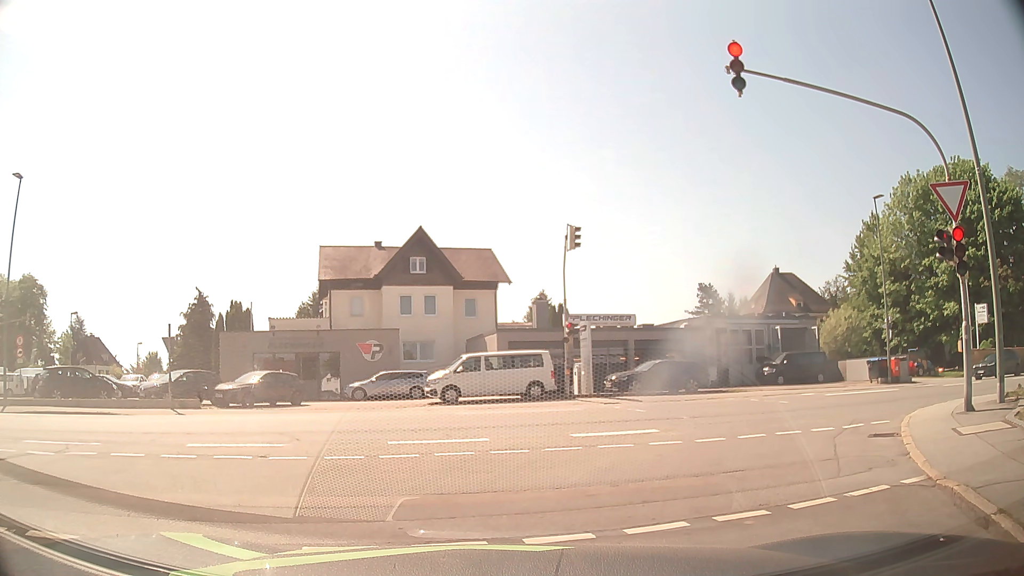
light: Day
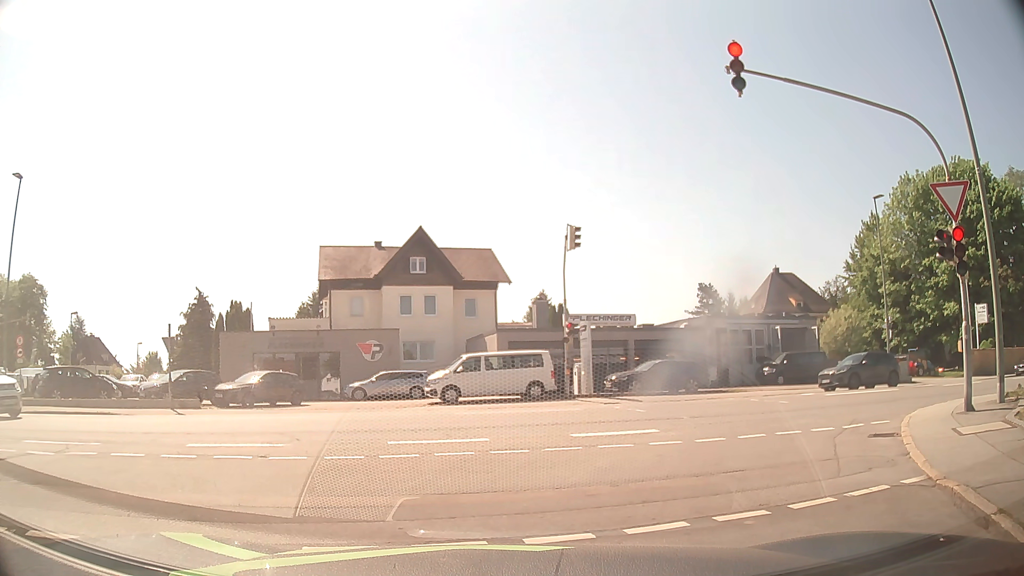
(0.0, 0.0) m; 0°
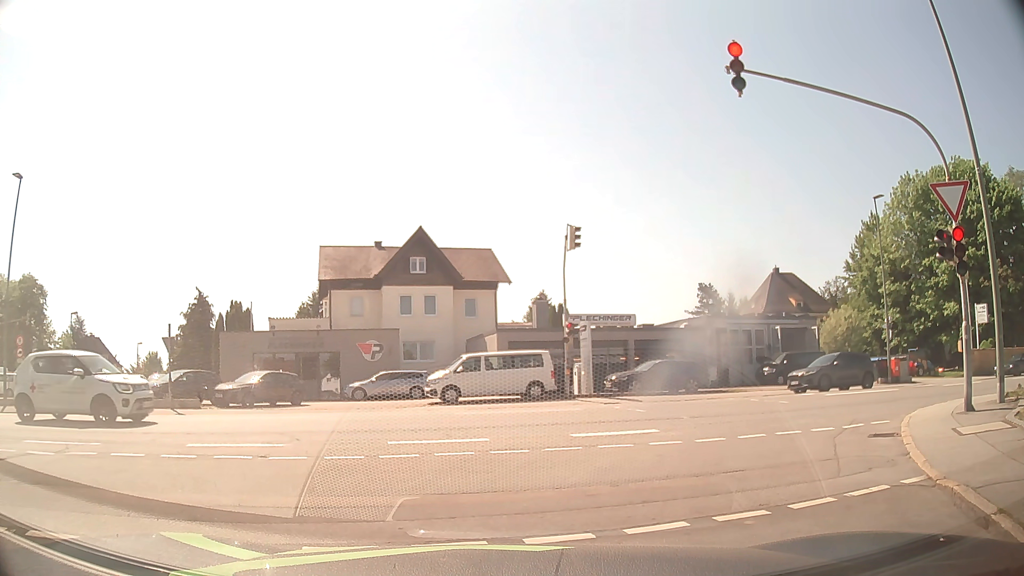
(0.0, 0.0) m; 0°
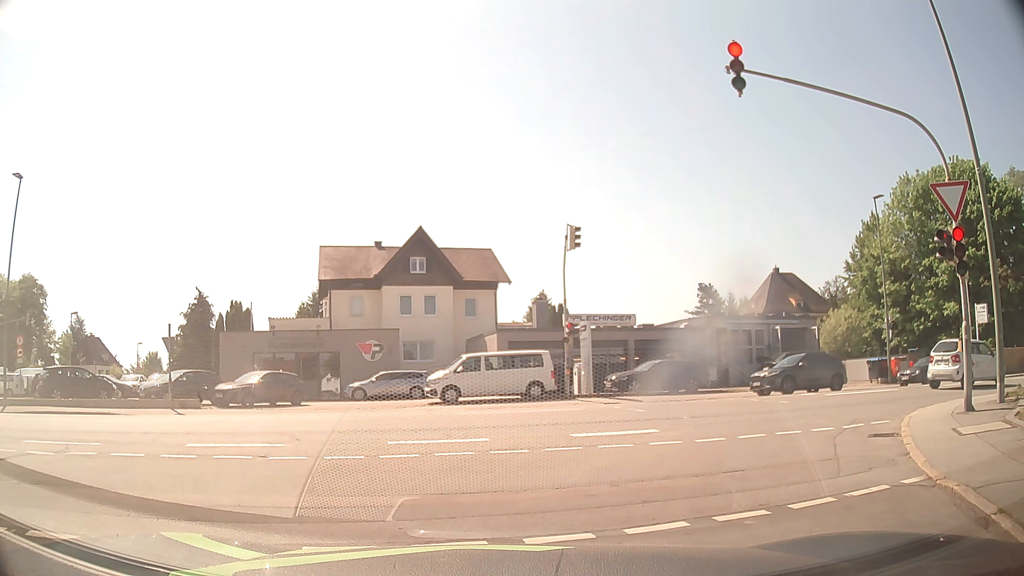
(0.0, 0.0) m; 0°
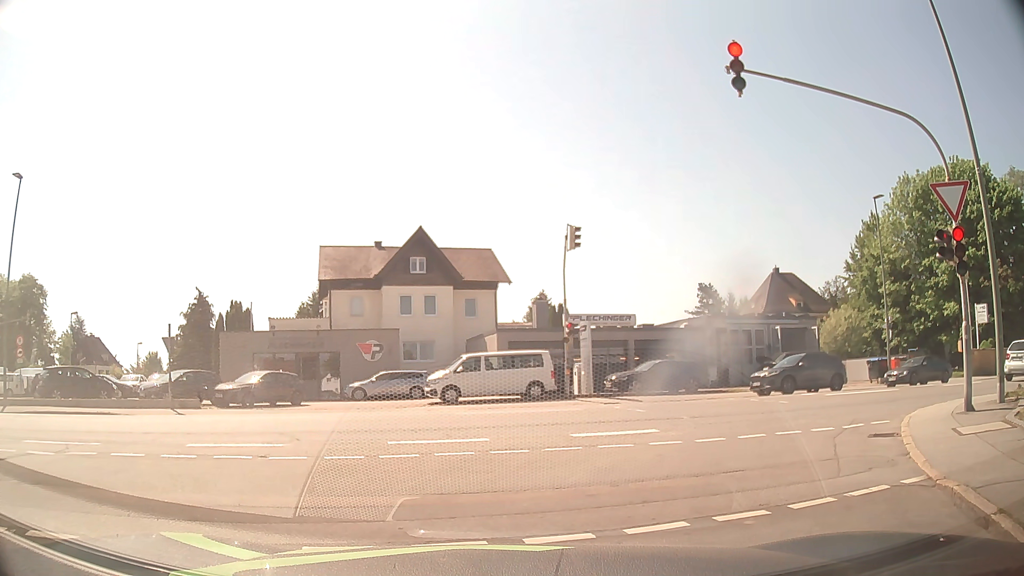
(0.0, 0.0) m; 0°
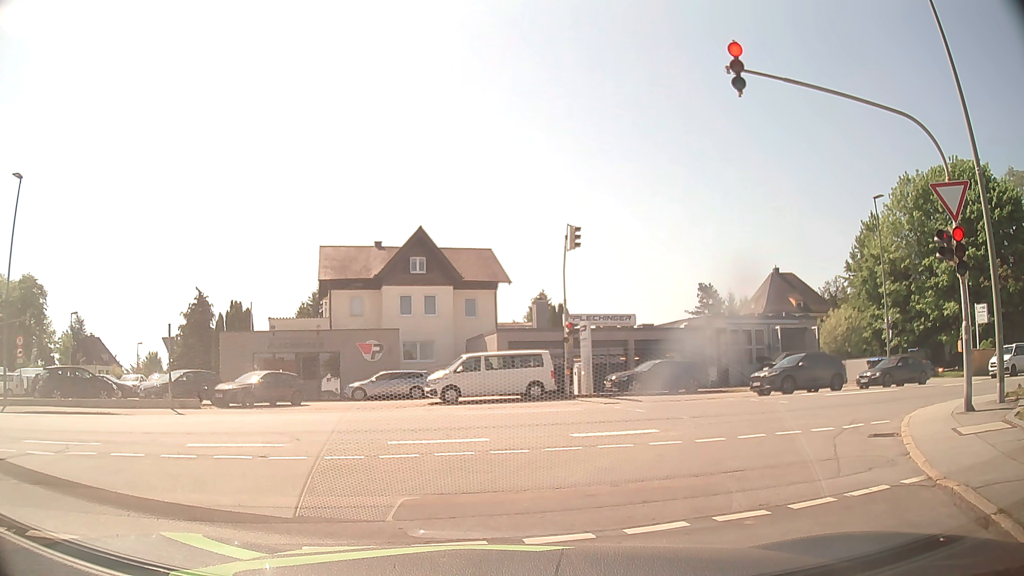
(0.0, 0.0) m; 0°
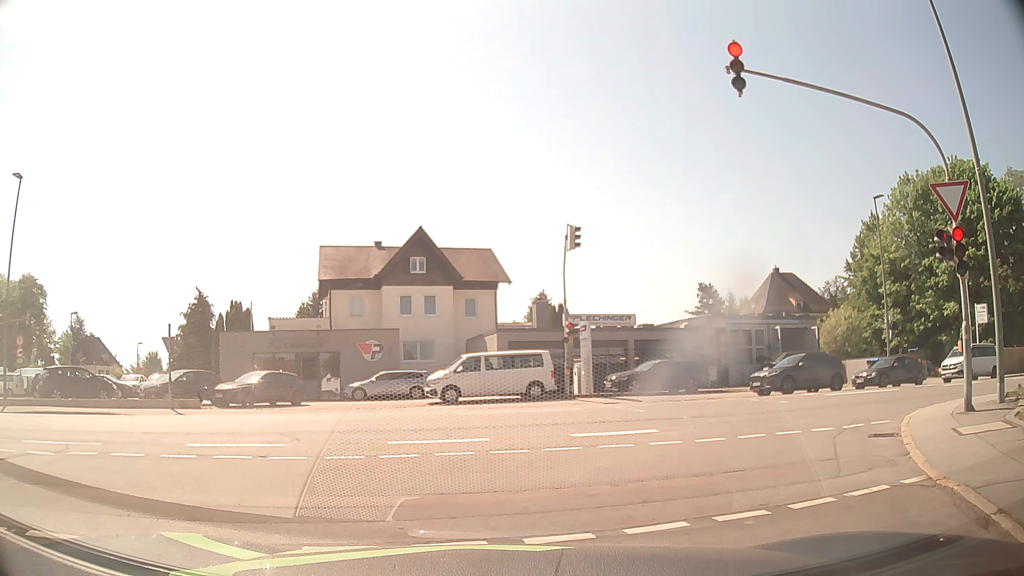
(0.0, 0.0) m; 0°
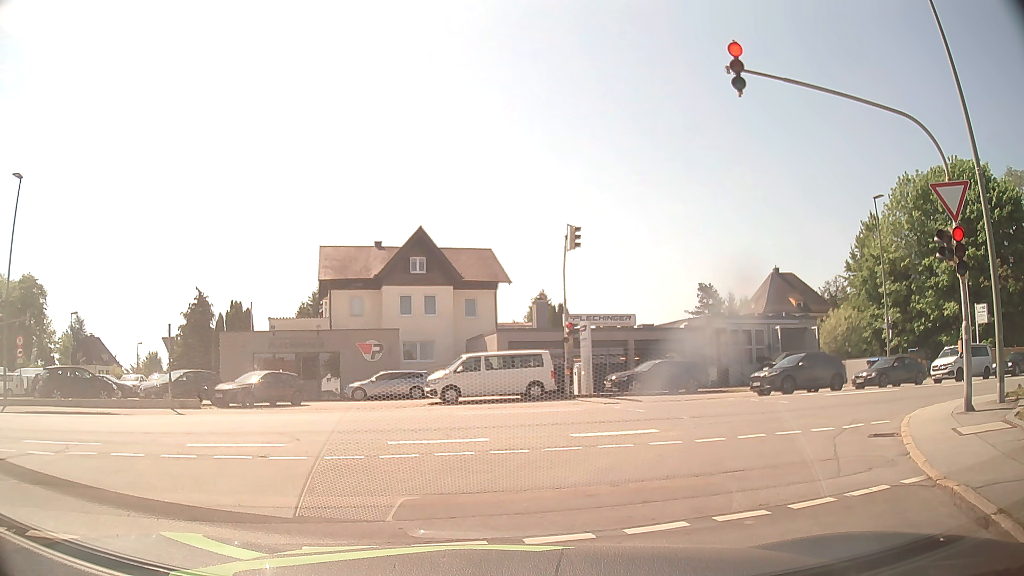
(0.0, 0.0) m; 0°
